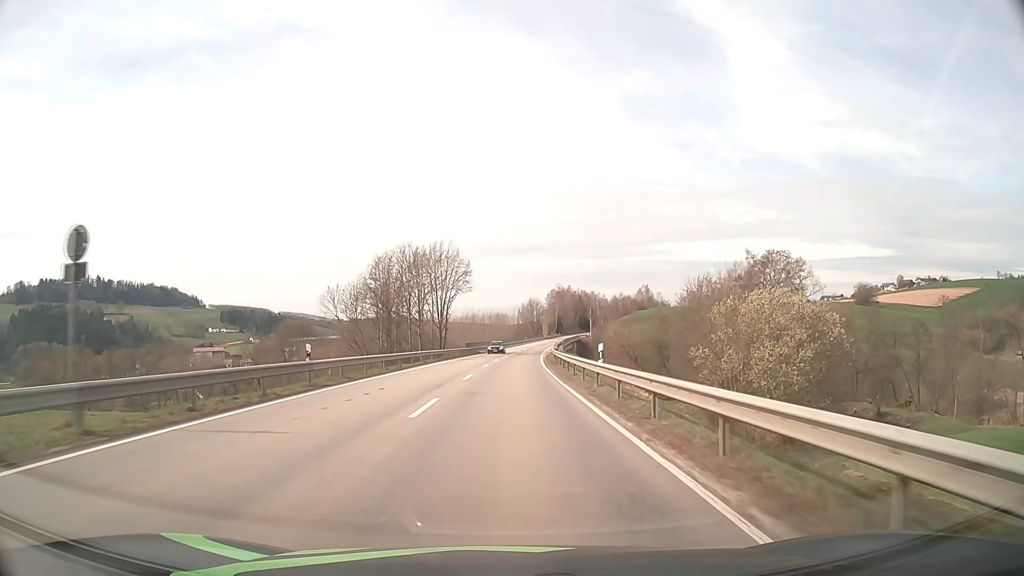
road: secondary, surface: asphalt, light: Day
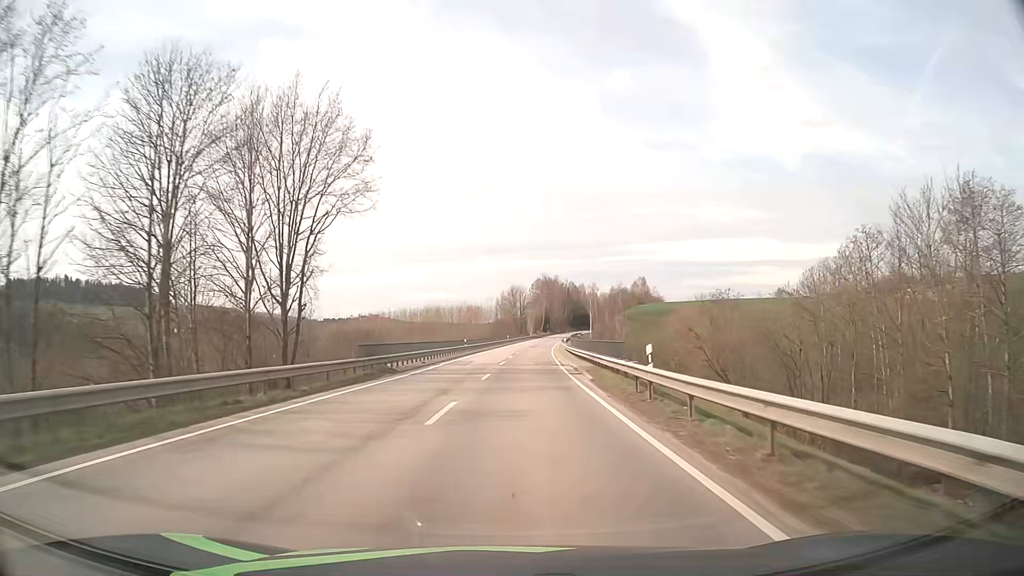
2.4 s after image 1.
(+0.6, +49.1) m; +2°
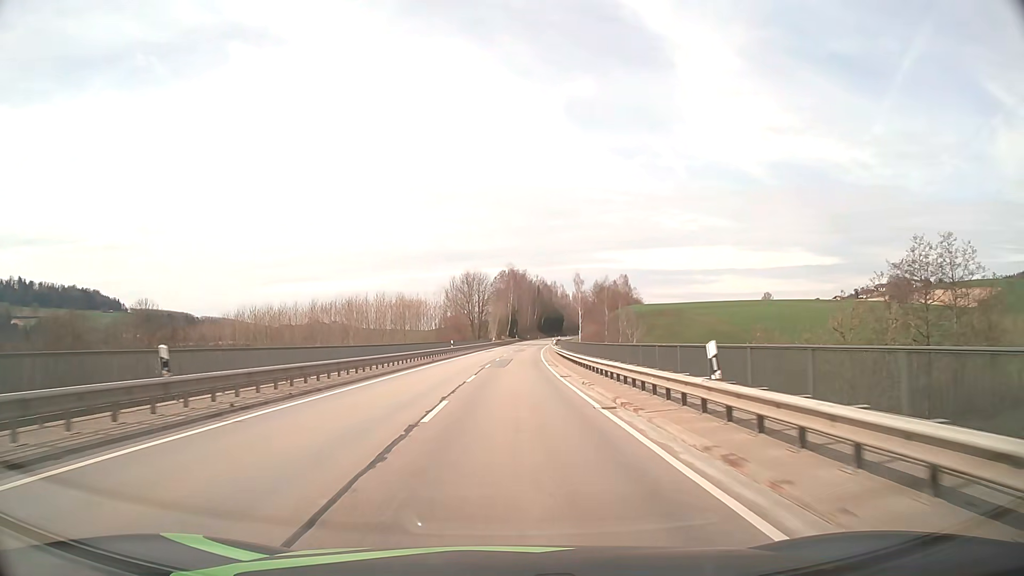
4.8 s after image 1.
(+1.4, +50.0) m; +3°
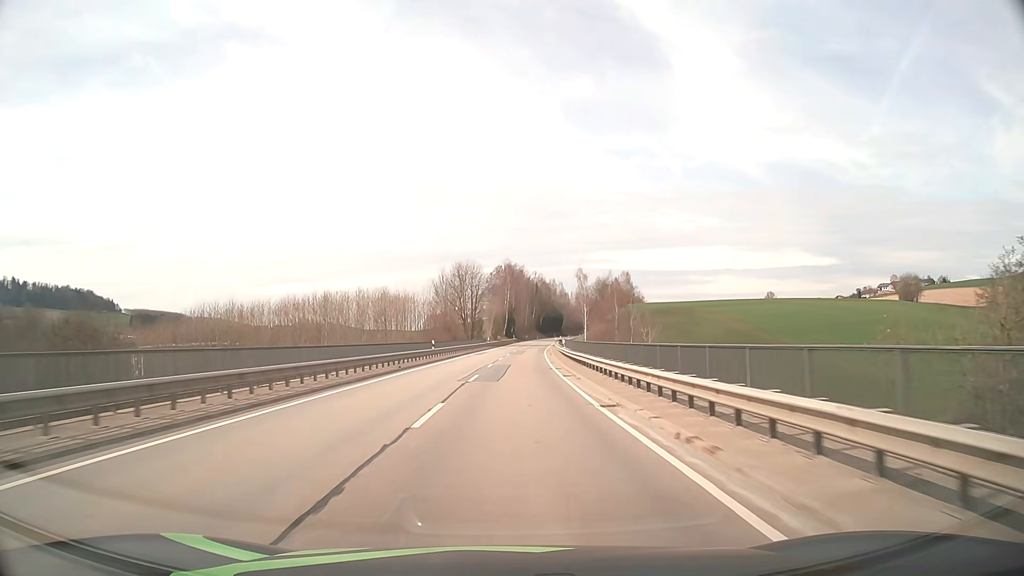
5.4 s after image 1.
(0.0, +12.6) m; 0°
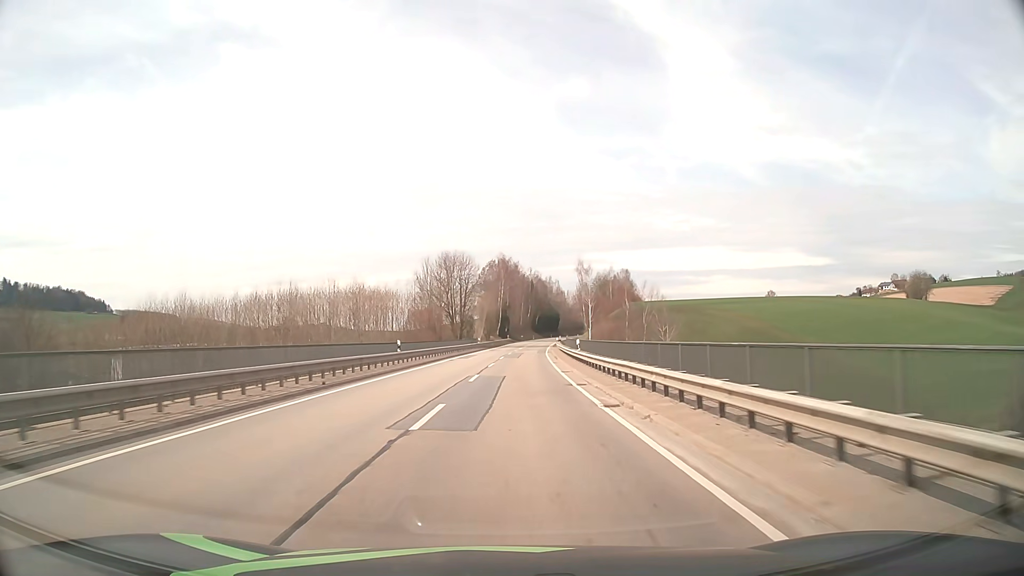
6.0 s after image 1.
(0.0, +12.6) m; +1°
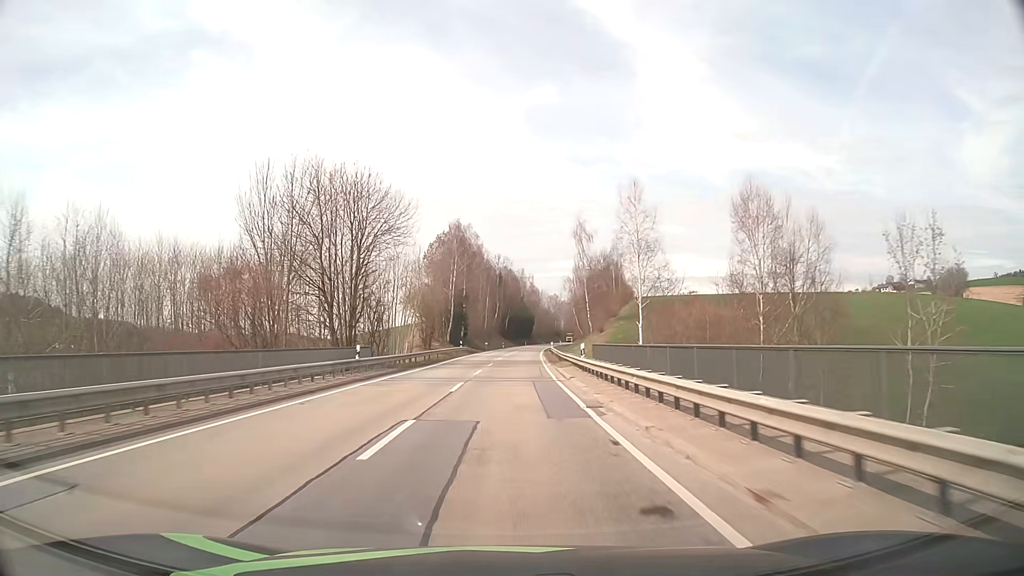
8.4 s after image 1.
(+1.3, +50.6) m; +3°
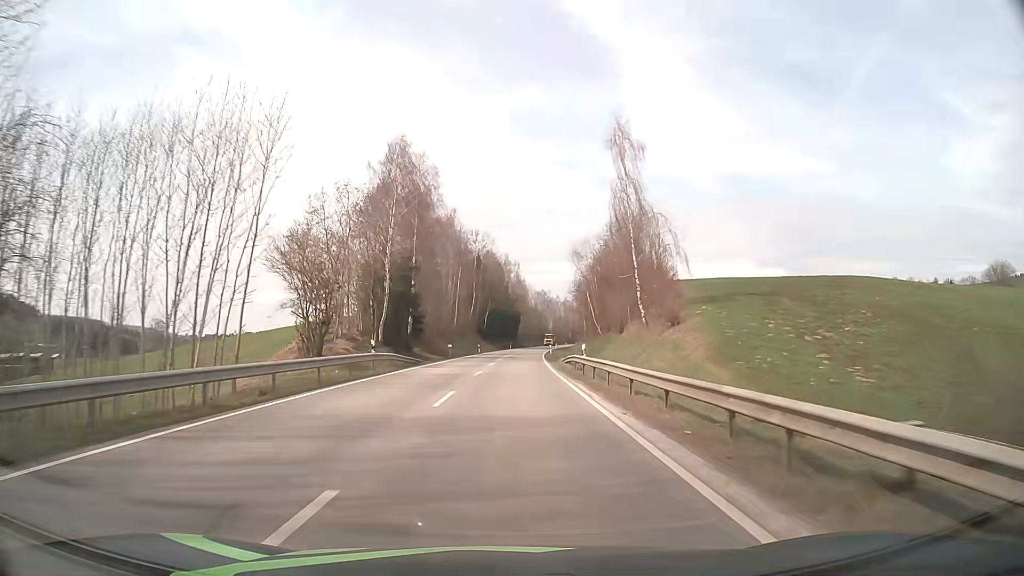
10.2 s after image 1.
(+0.3, +38.4) m; +1°
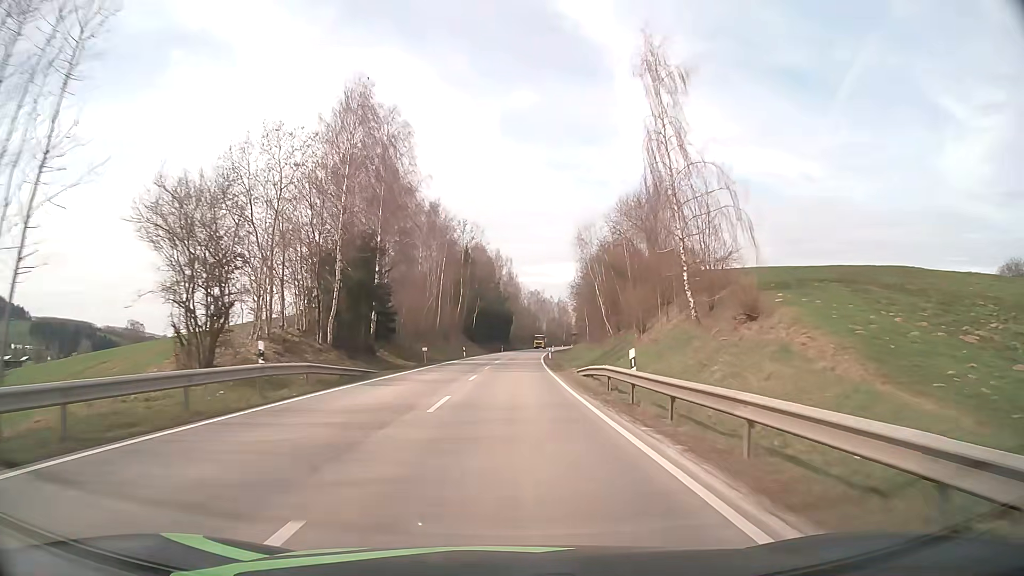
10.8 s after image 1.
(+0.1, +12.9) m; +1°
(0, +10) (0, +20) (0, +30) (+1, +40) (+1, +50) (+1, +60) (+2, +70) (+2, +80) (+3, +90) (+4, +100) m
